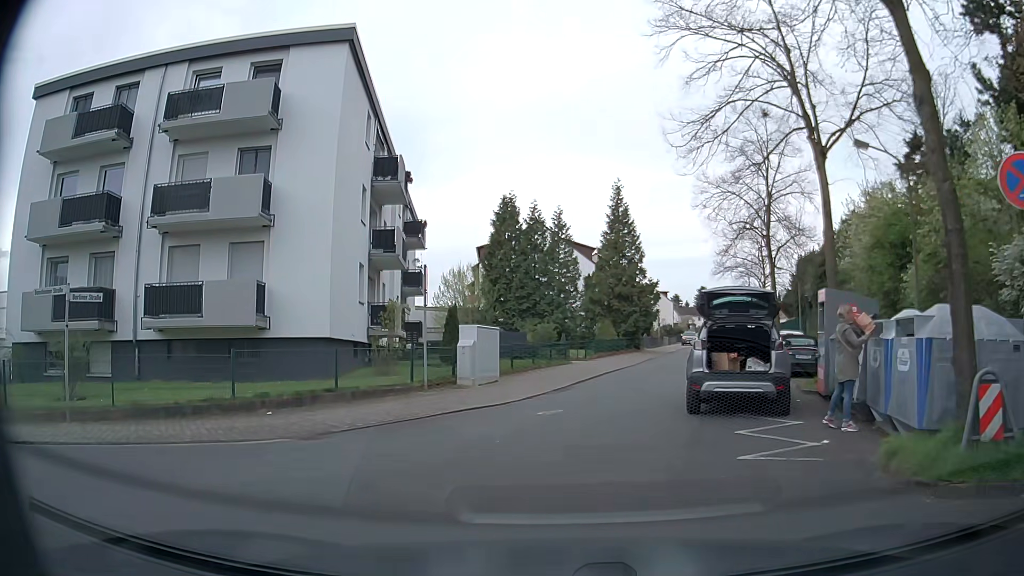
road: unclassified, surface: asphalt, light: Day
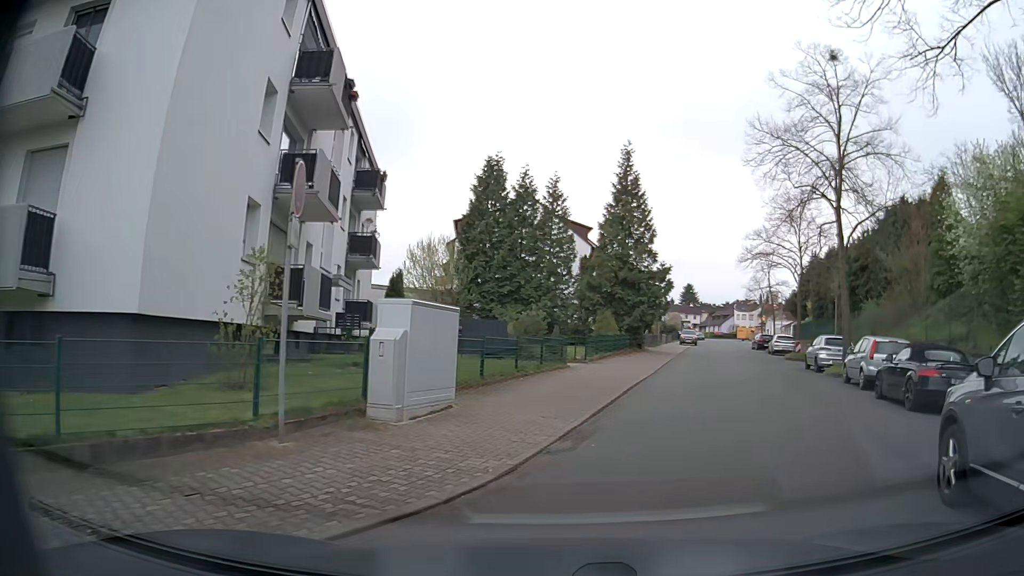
(-0.6, +9.2) m; 0°
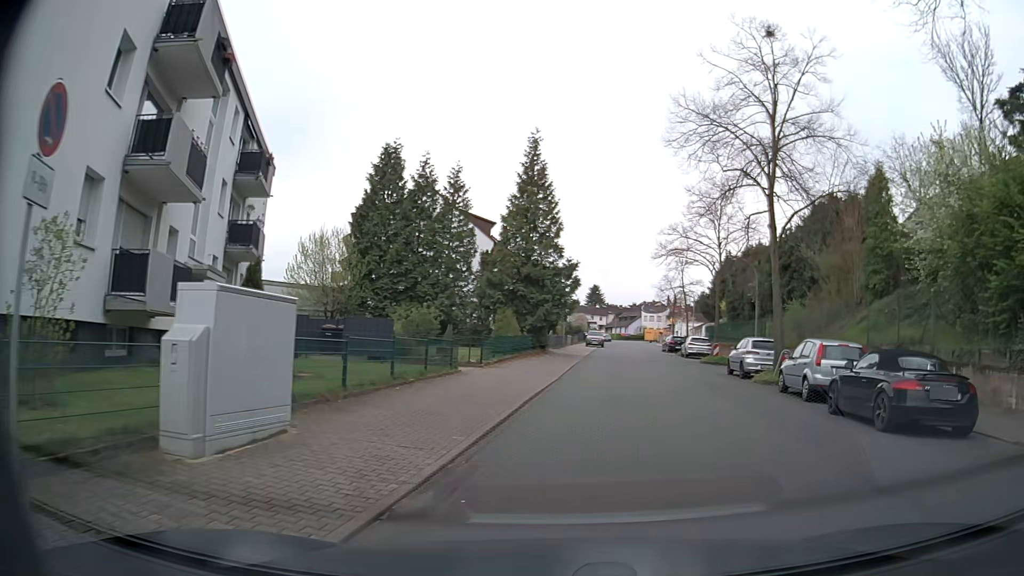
(+0.2, +2.9) m; +8°
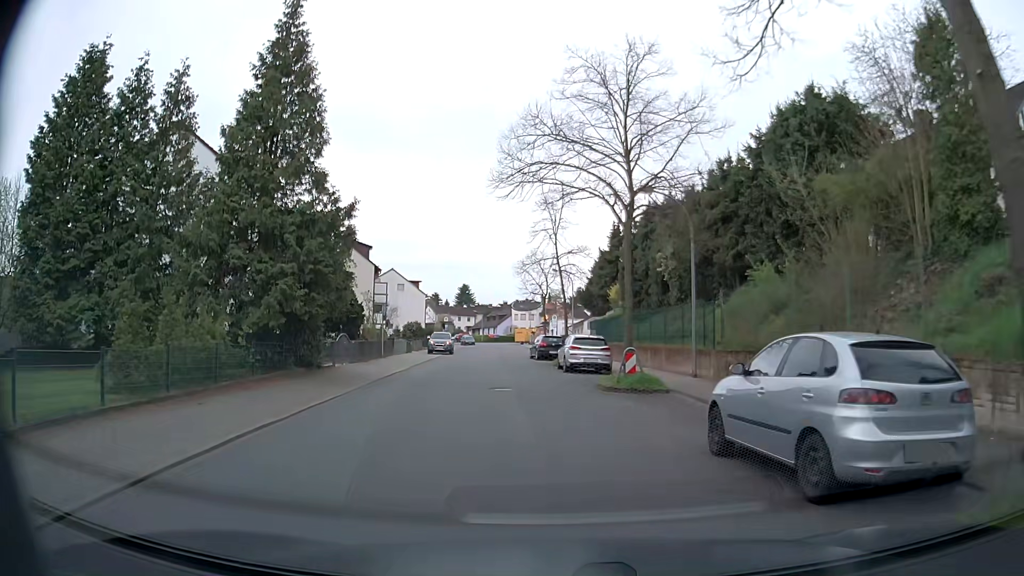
(+3.5, +18.2) m; +12°
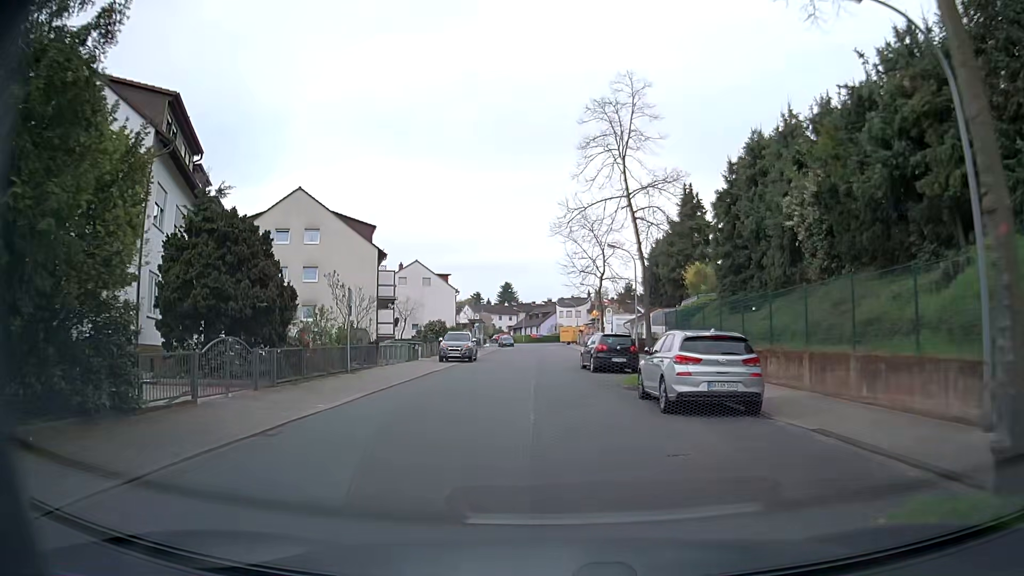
(-0.5, +14.0) m; -3°
